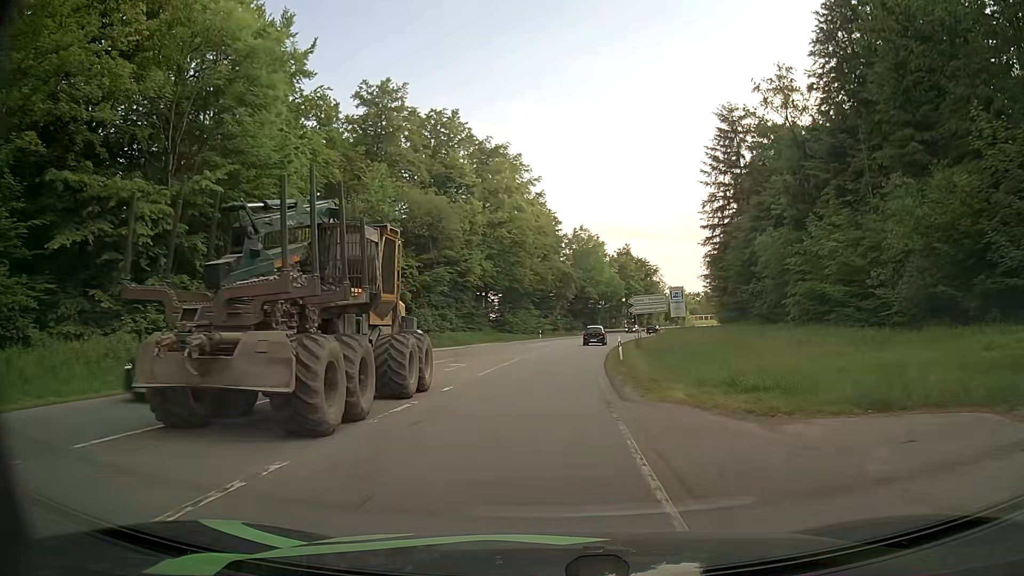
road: secondary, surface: asphalt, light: Day
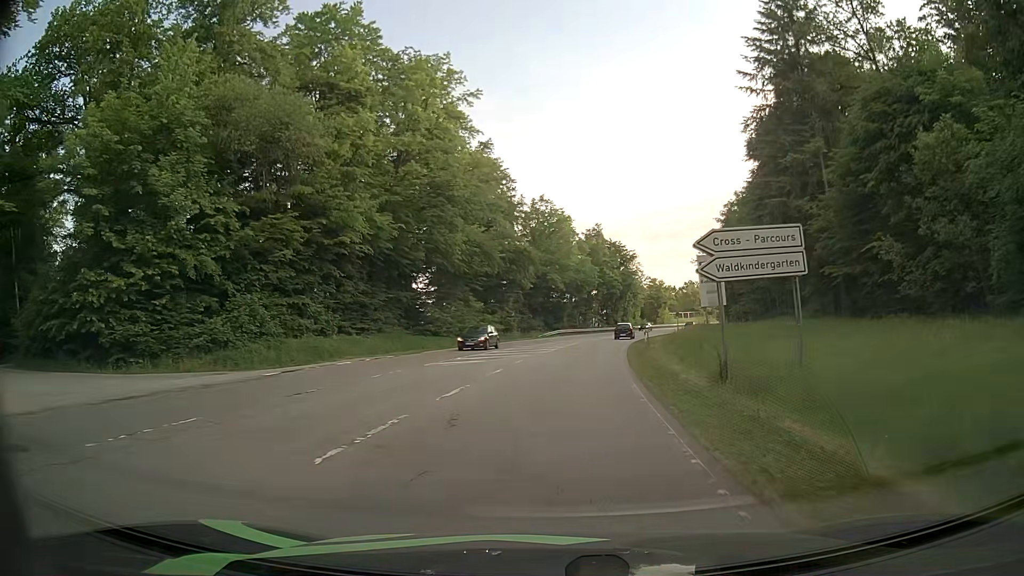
(+1.3, +29.5) m; +4°
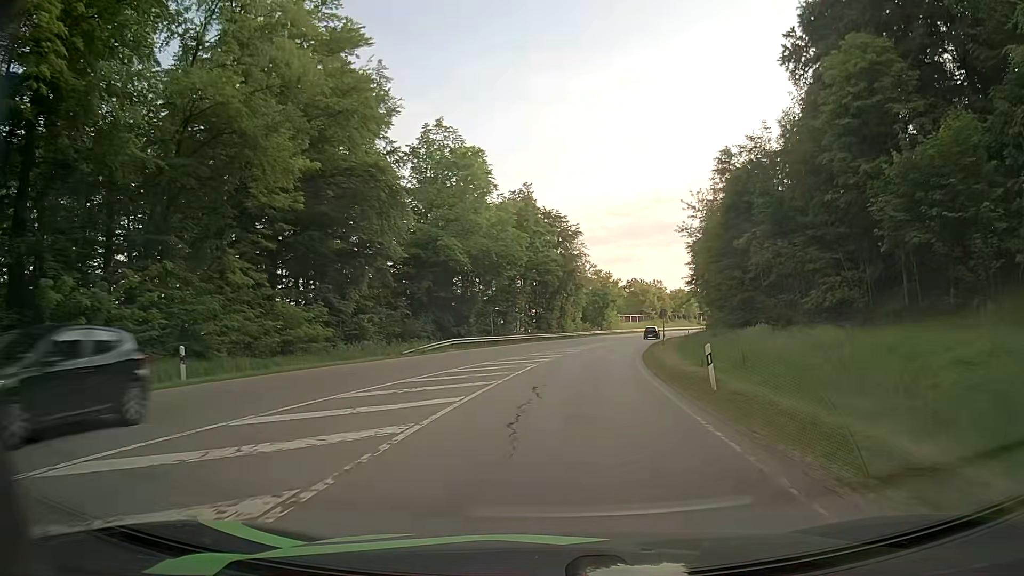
(+2.4, +39.0) m; +7°
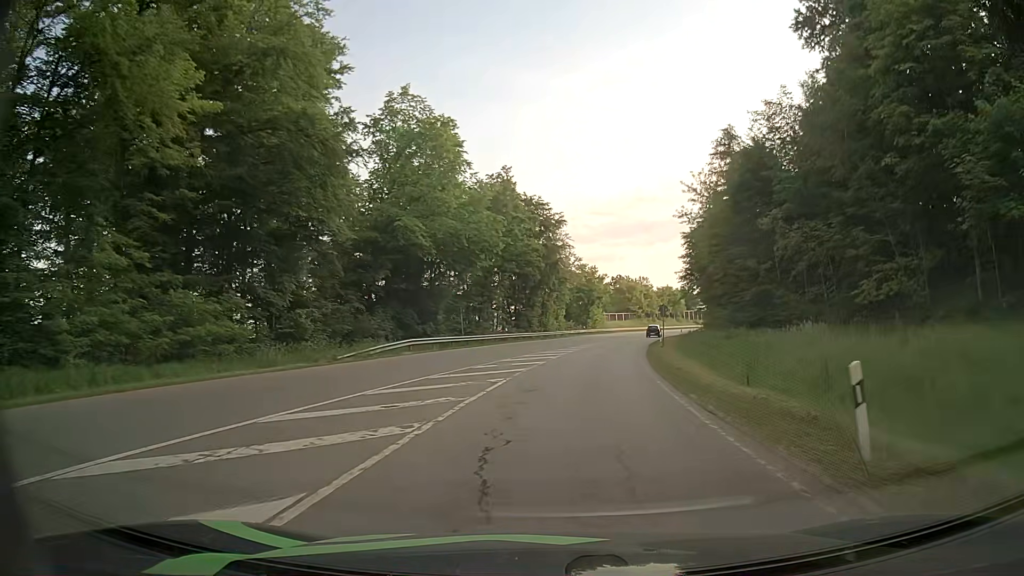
(+0.1, +8.3) m; +1°
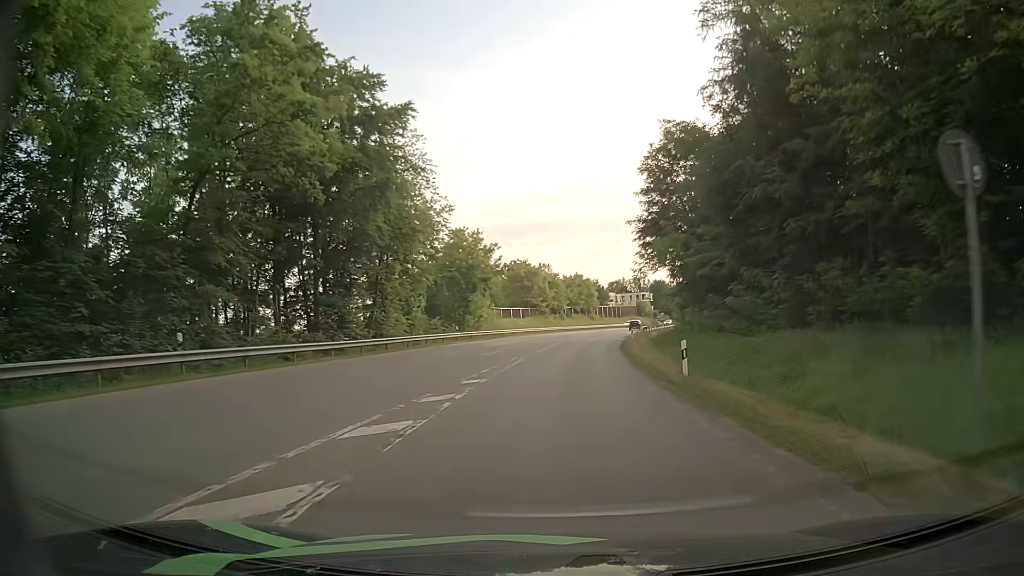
(+3.3, +41.8) m; +10°
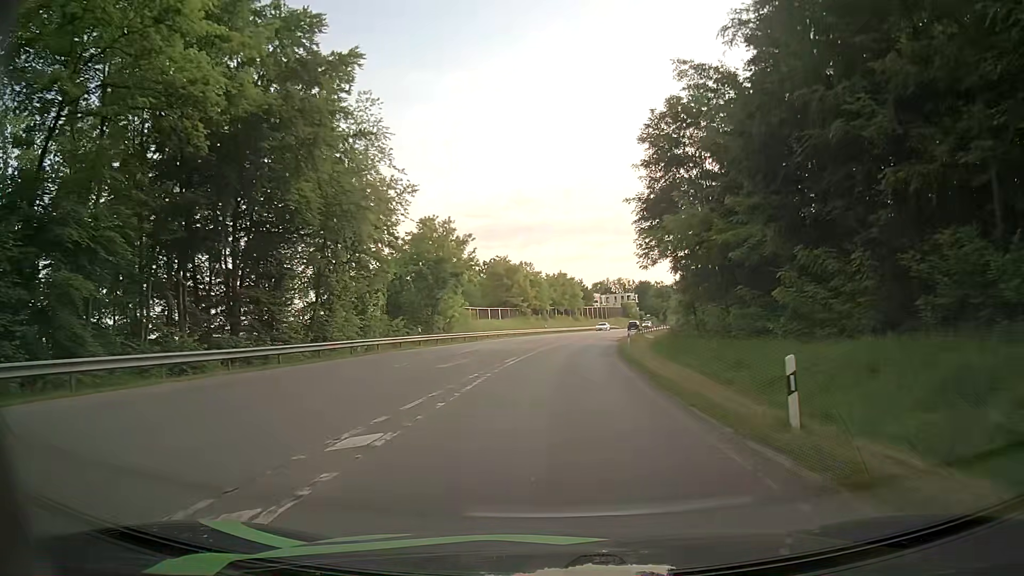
(0.0, +8.6) m; +1°
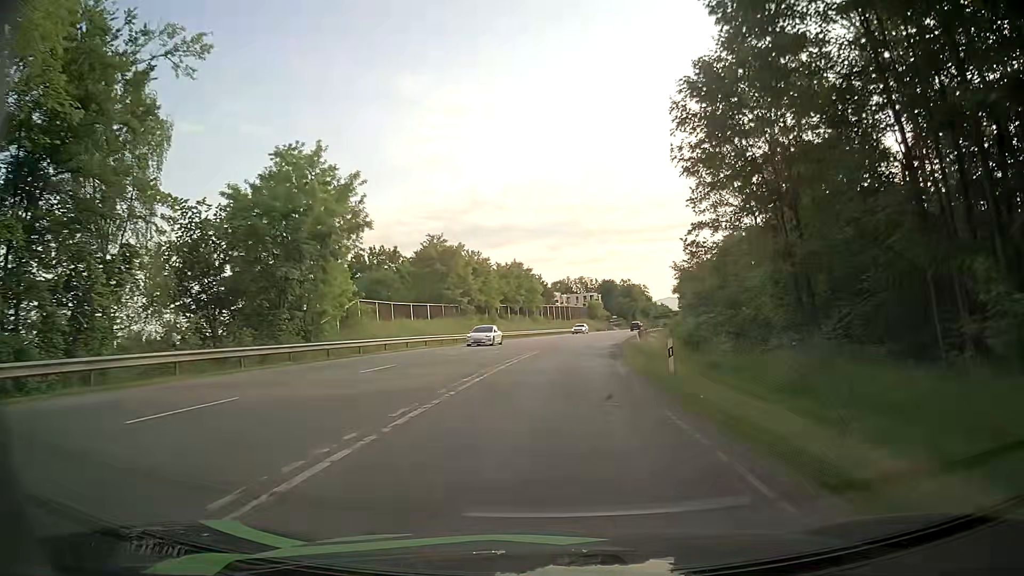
(+1.0, +26.5) m; +4°
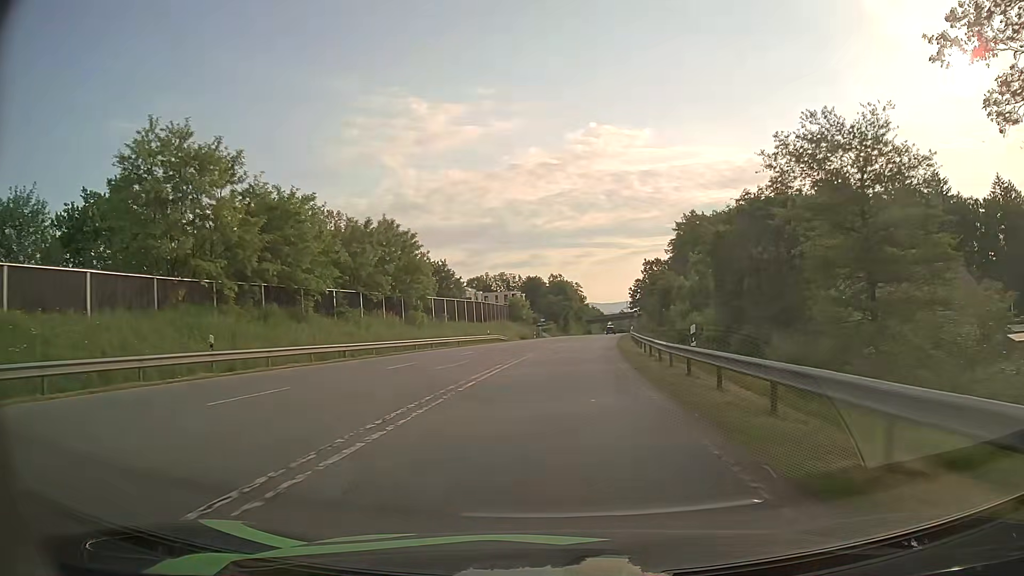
(+2.5, +44.6) m; +6°
(0, +10) (+1, +20) (+1, +30) (+2, +40) (+3, +50) (+4, +60) (+5, +70) (+6, +80) (+7, +90) (+9, +100) m
